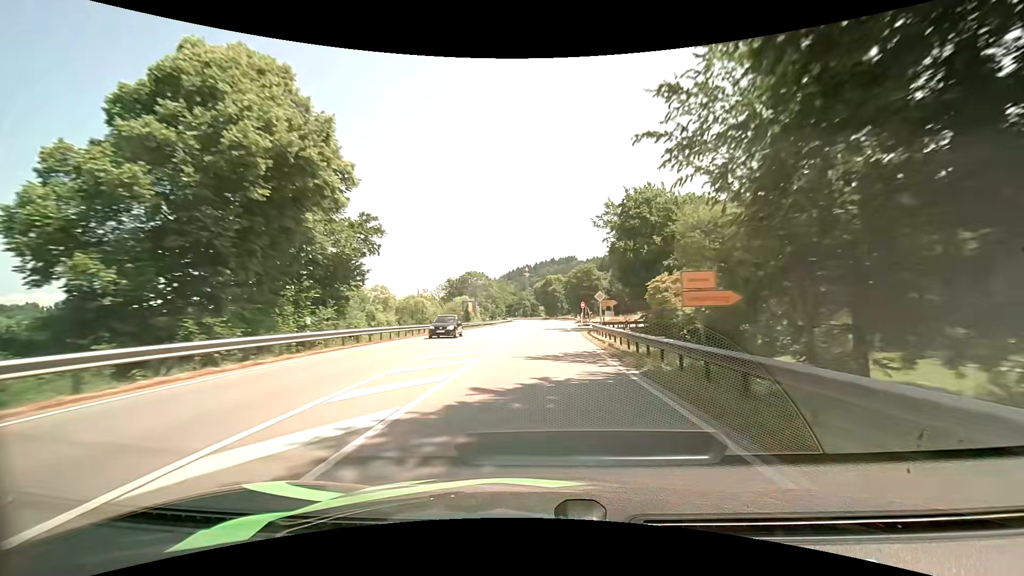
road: primary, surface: asphalt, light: Day
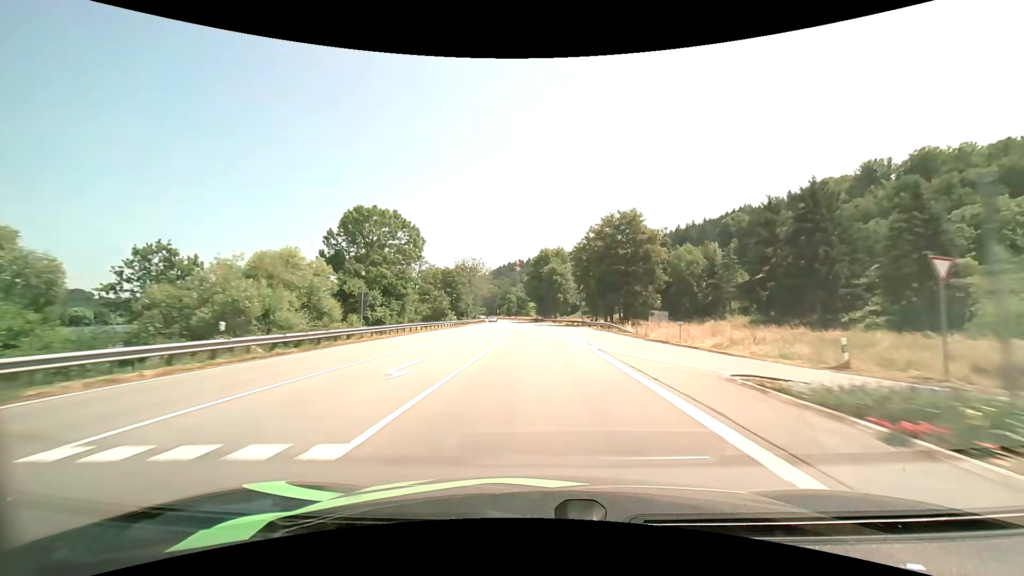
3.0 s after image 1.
(+1.5, +71.3) m; +1°
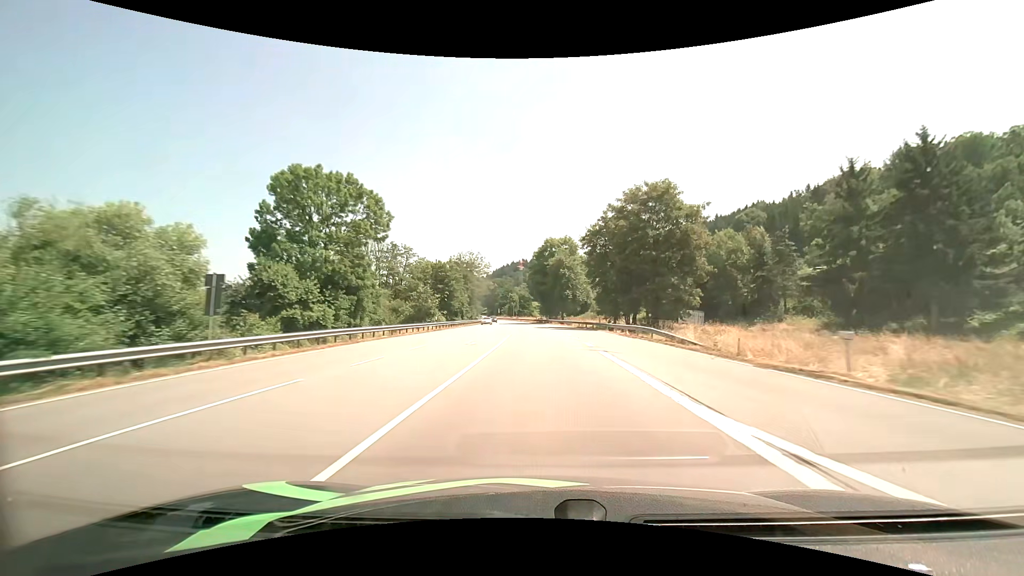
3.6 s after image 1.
(0.0, +14.5) m; 0°
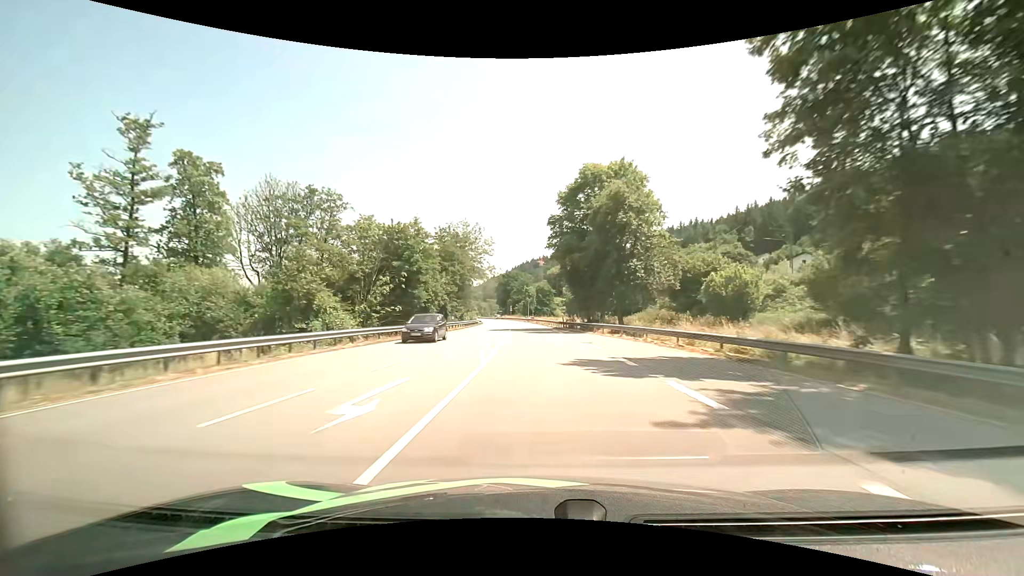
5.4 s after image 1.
(-0.7, +44.0) m; -2°
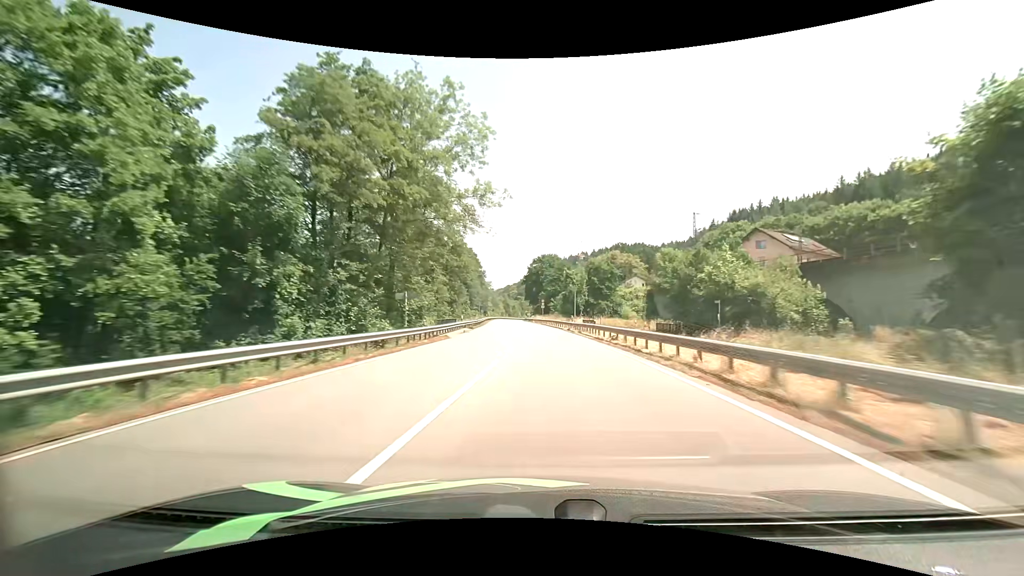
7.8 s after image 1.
(-2.3, +58.9) m; -4°
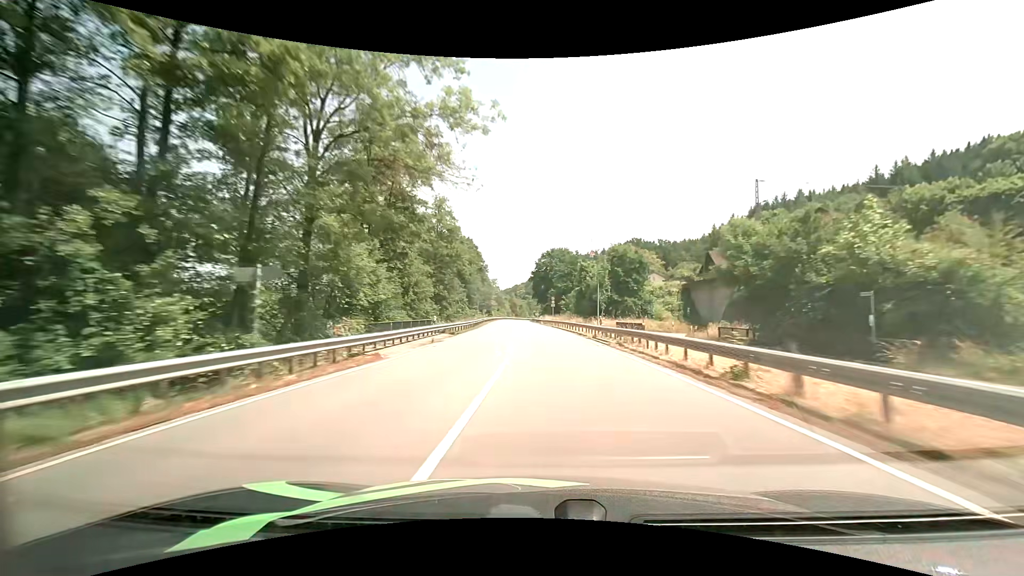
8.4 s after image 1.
(-0.1, +14.8) m; -1°
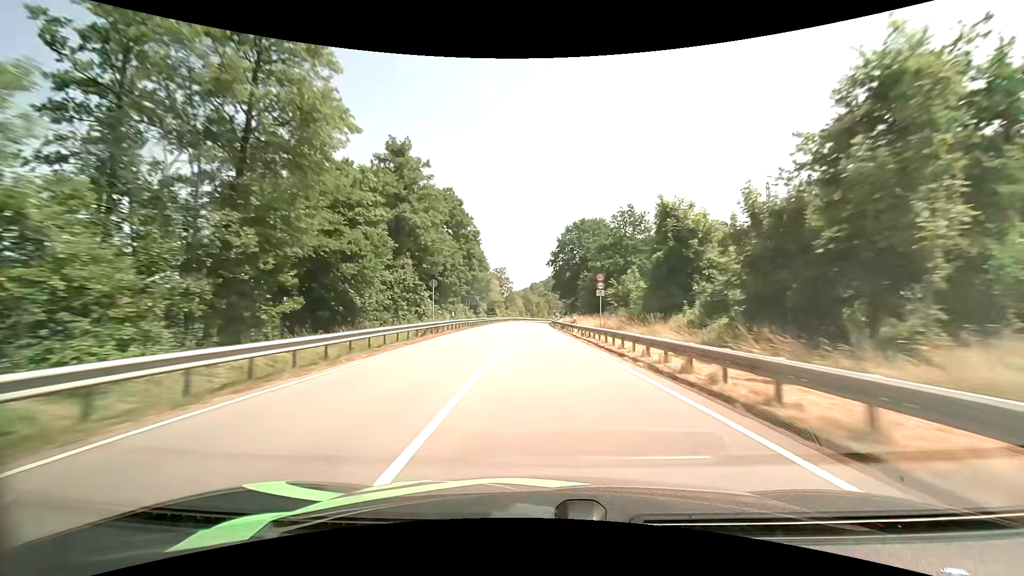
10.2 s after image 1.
(-0.8, +44.9) m; -2°
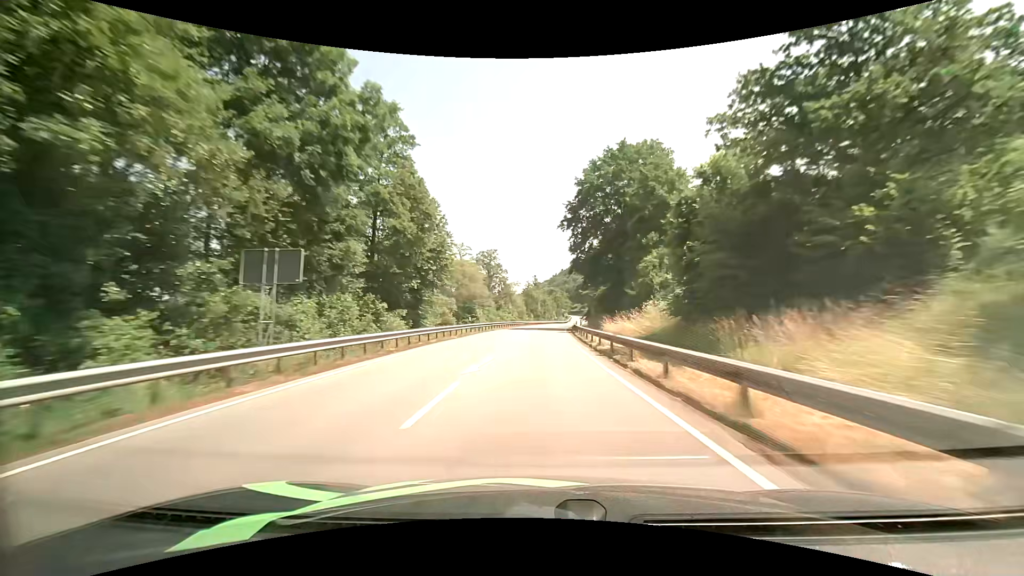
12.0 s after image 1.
(-0.5, +44.8) m; -1°
(0, +10) (0, +20) (0, +30) (+1, +40) (+1, +50) (+1, +60) (+2, +70) (+3, +80) (+4, +90) (+5, +100) m
